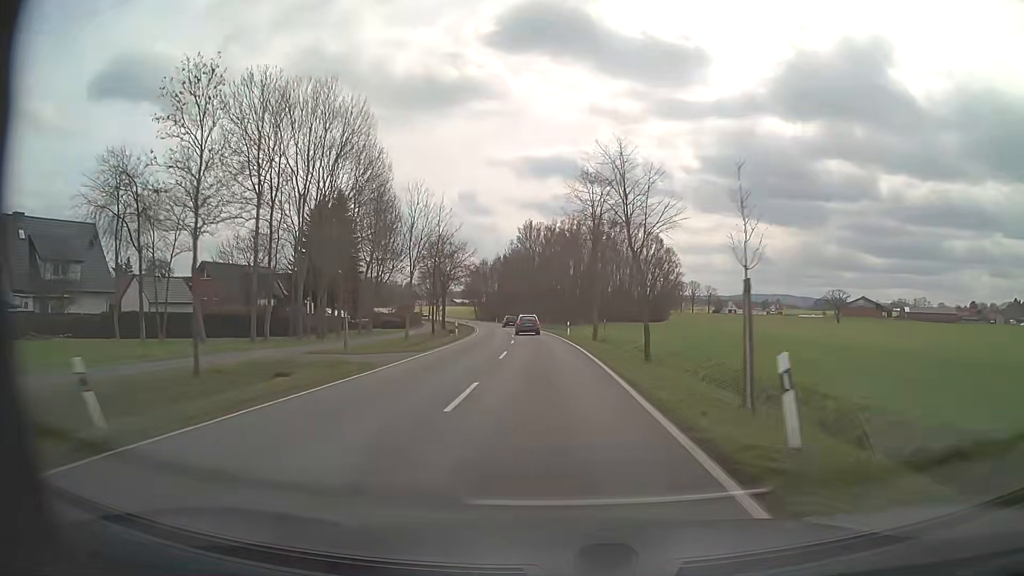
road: tertiary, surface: asphalt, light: Day
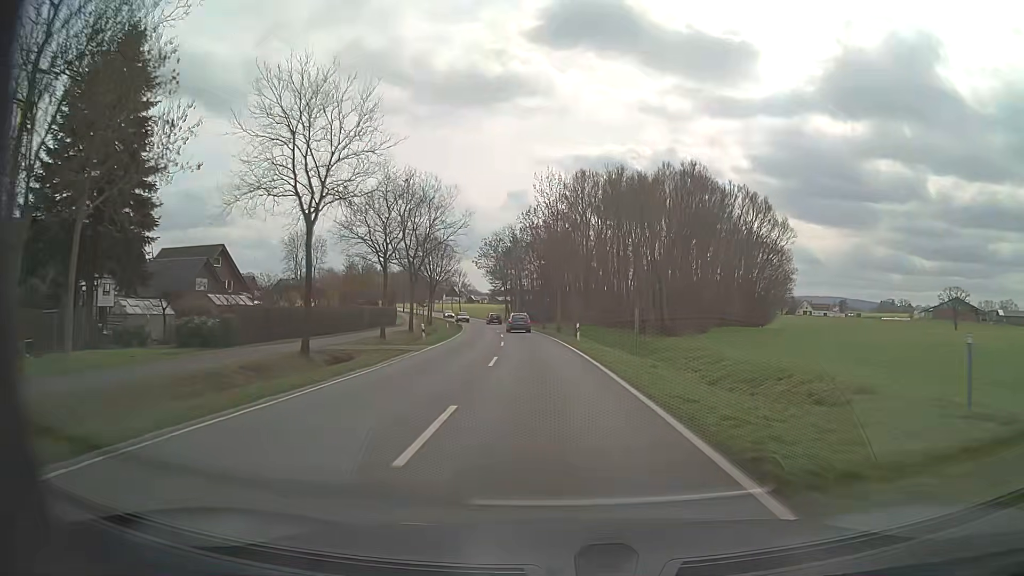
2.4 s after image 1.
(-1.9, +52.1) m; -4°
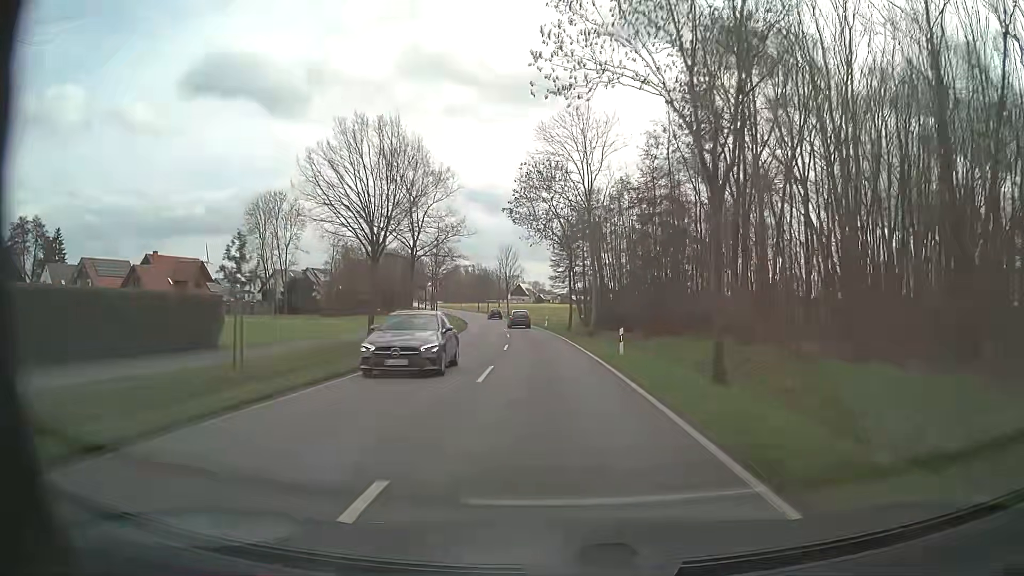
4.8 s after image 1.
(-3.1, +53.0) m; -7°
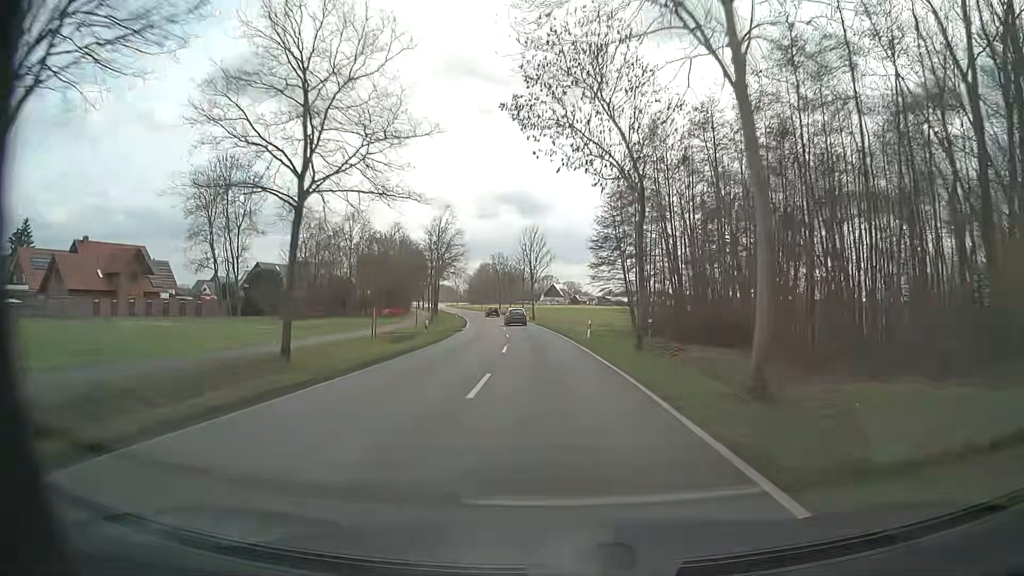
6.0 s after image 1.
(-0.7, +27.0) m; -3°
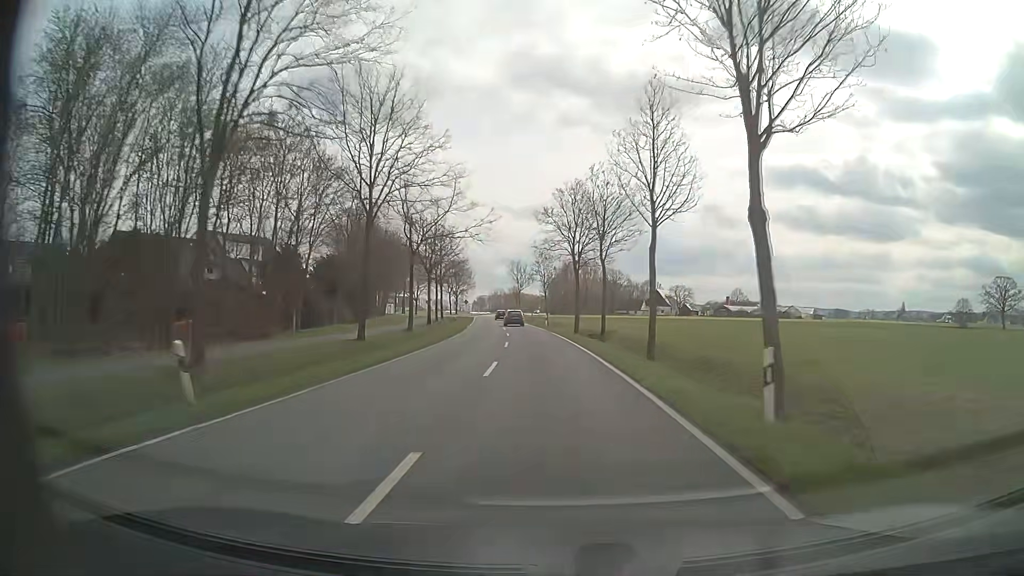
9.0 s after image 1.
(-4.6, +68.6) m; -8°
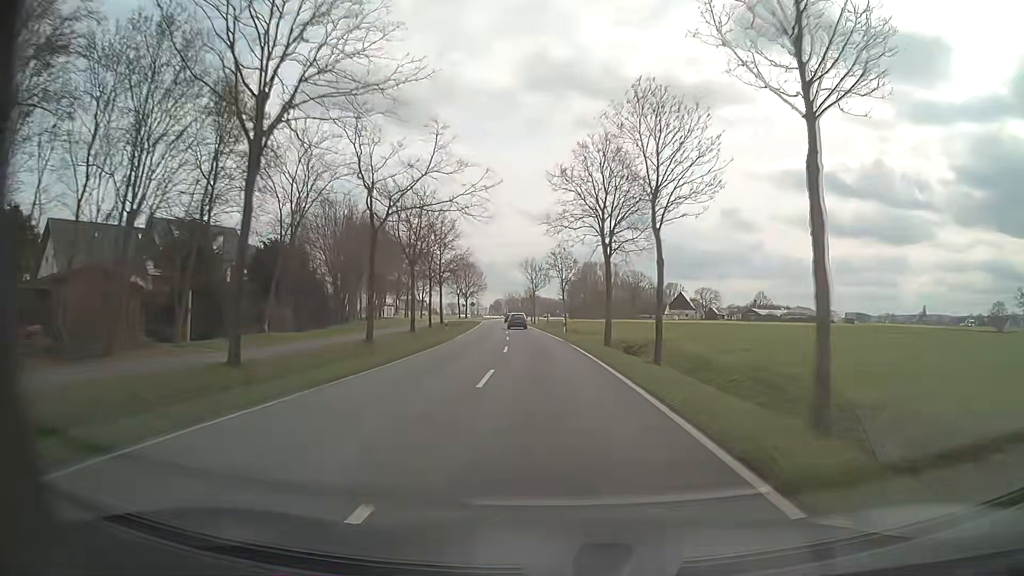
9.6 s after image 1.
(-0.2, +13.9) m; -2°
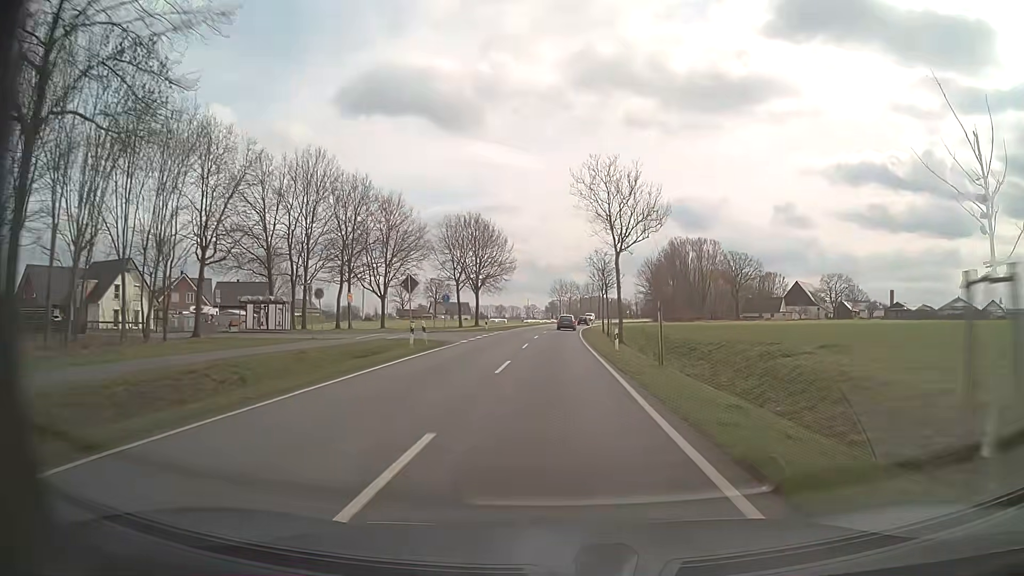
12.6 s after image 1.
(-3.7, +69.5) m; -5°
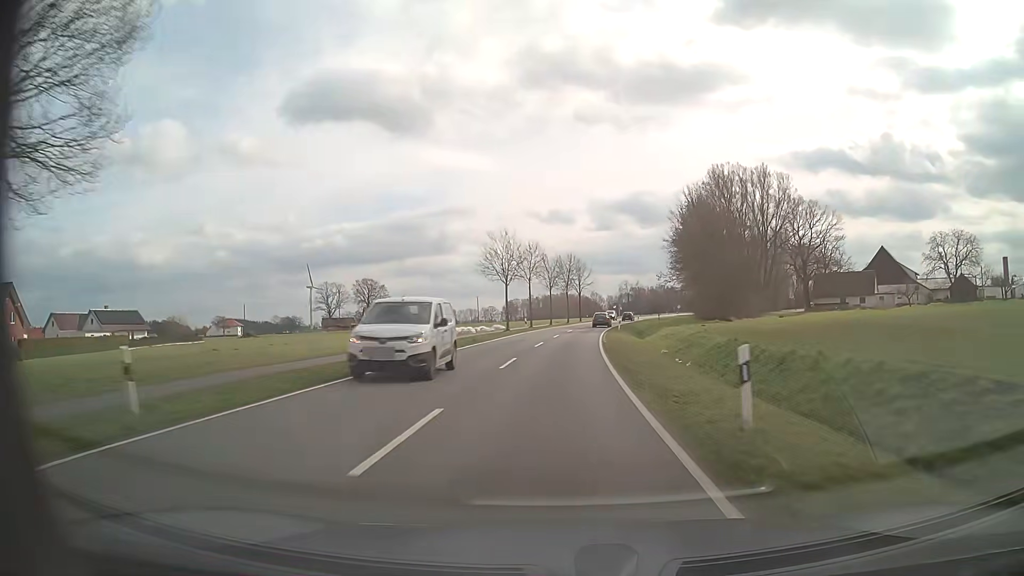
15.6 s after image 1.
(+1.1, +70.2) m; +3°
(0, +10) (0, +20) (+1, +30) (+1, +40) (+2, +50) (+3, +60) (+4, +70) (+6, +80) (+7, +90) (+9, +99) m
